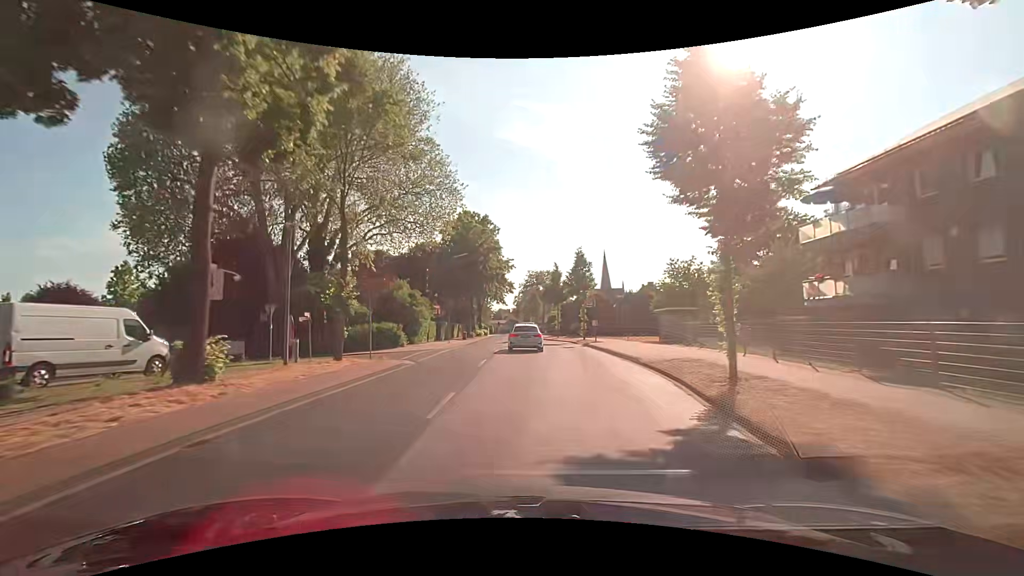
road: secondary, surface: asphalt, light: Day
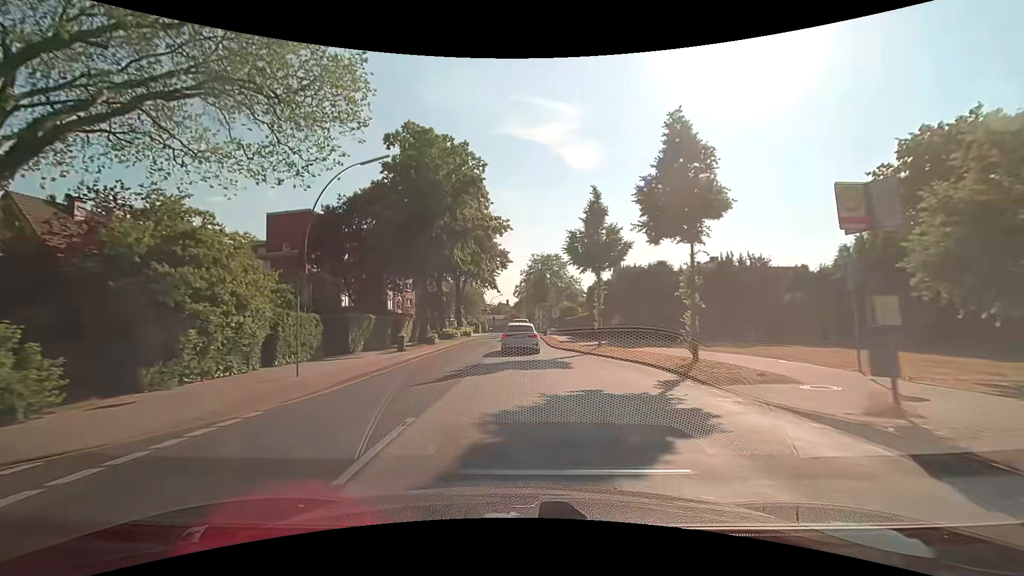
(+0.4, +30.5) m; 0°
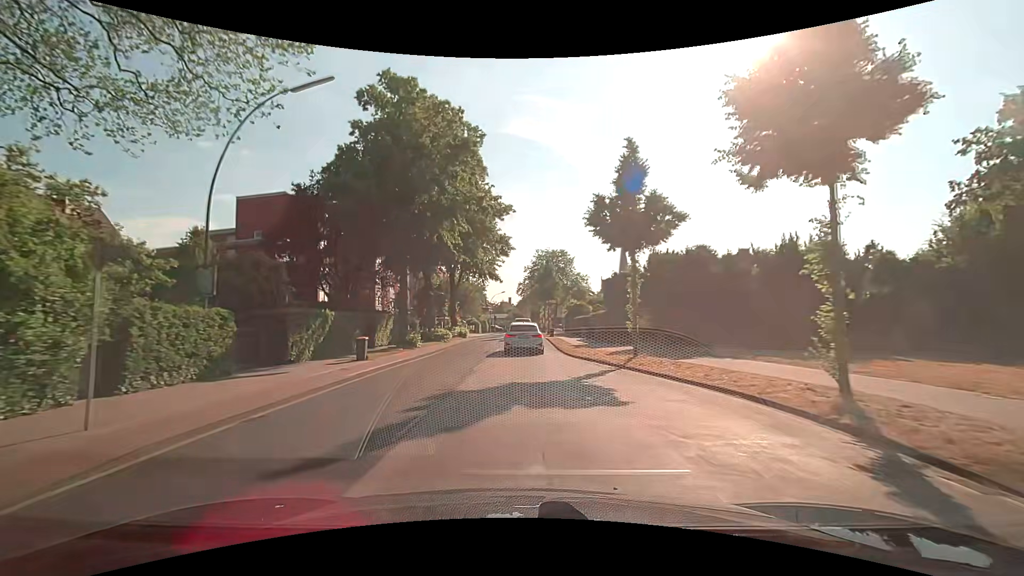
(0.0, +7.4) m; 0°
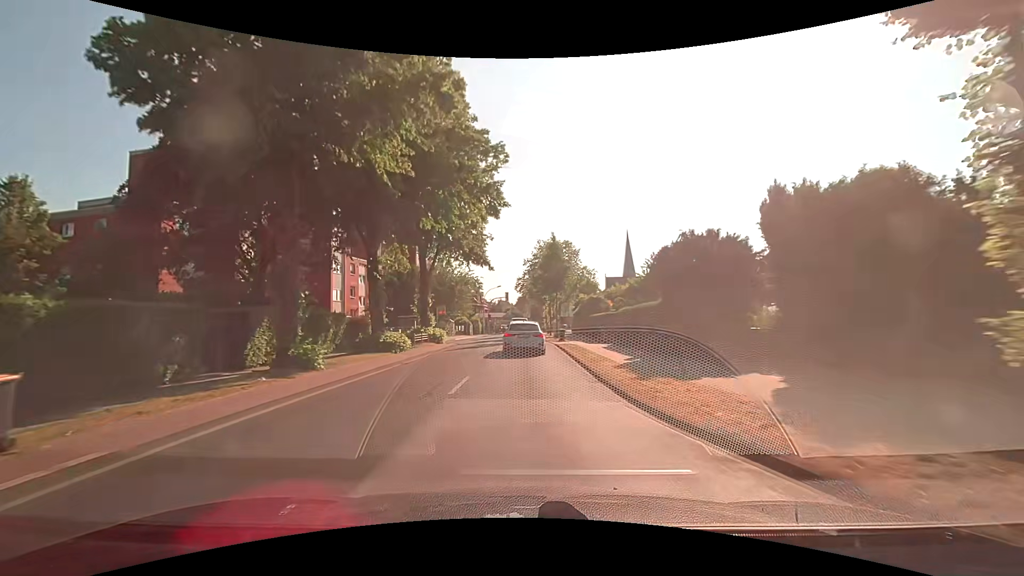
(-0.1, +14.5) m; 0°
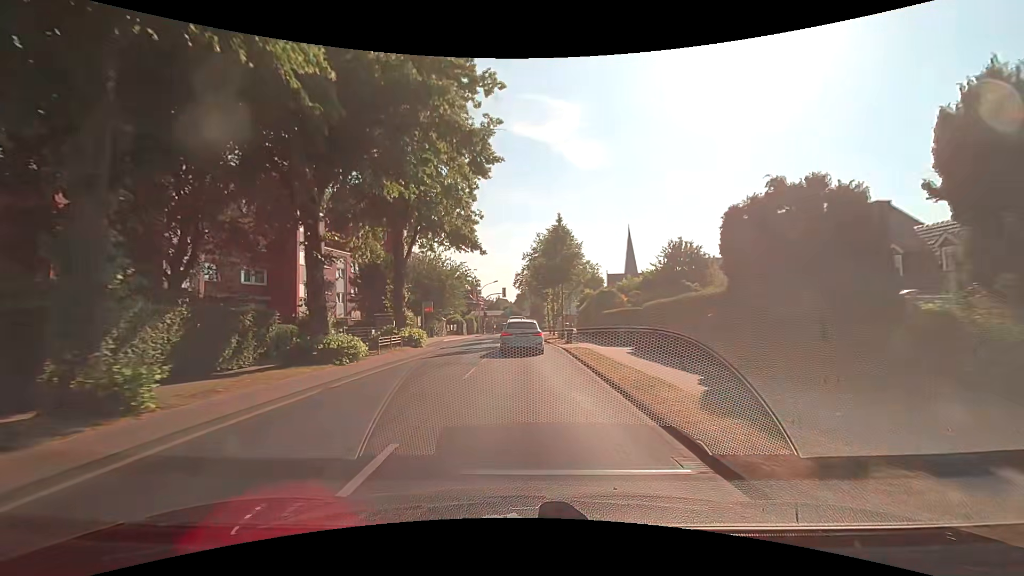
(0.0, +7.1) m; -1°
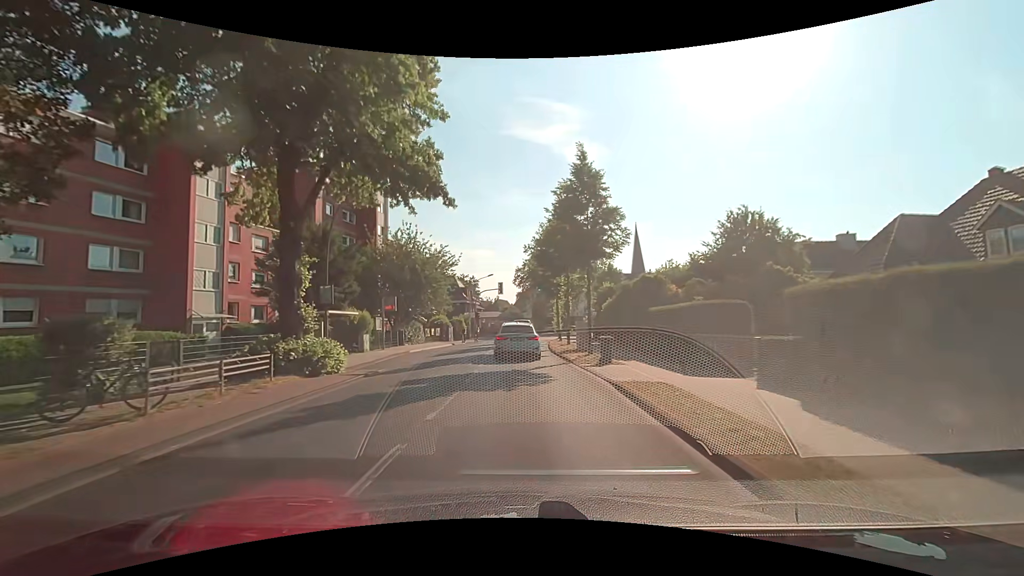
(+0.1, +13.7) m; +1°
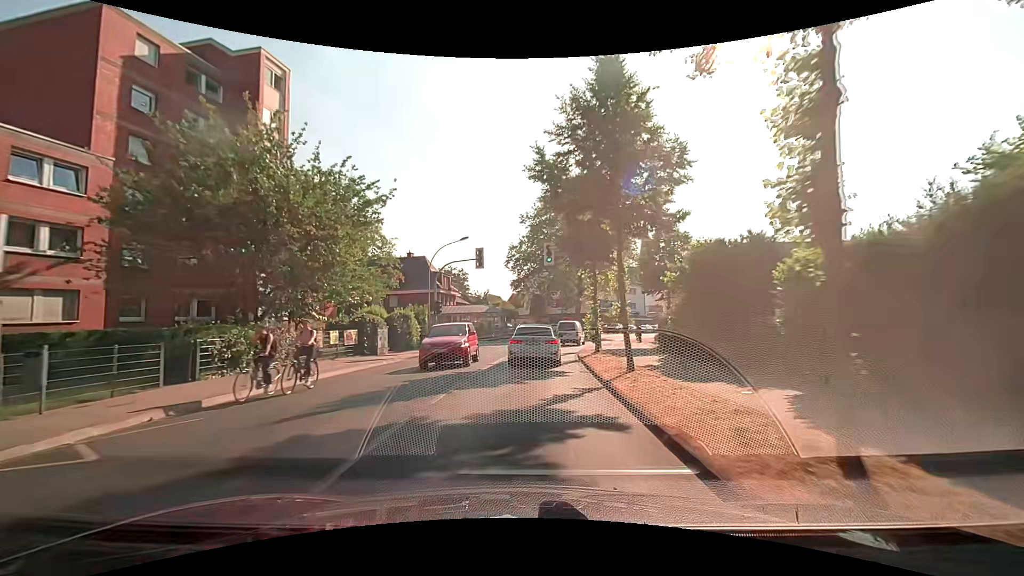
(-0.4, +25.4) m; -1°
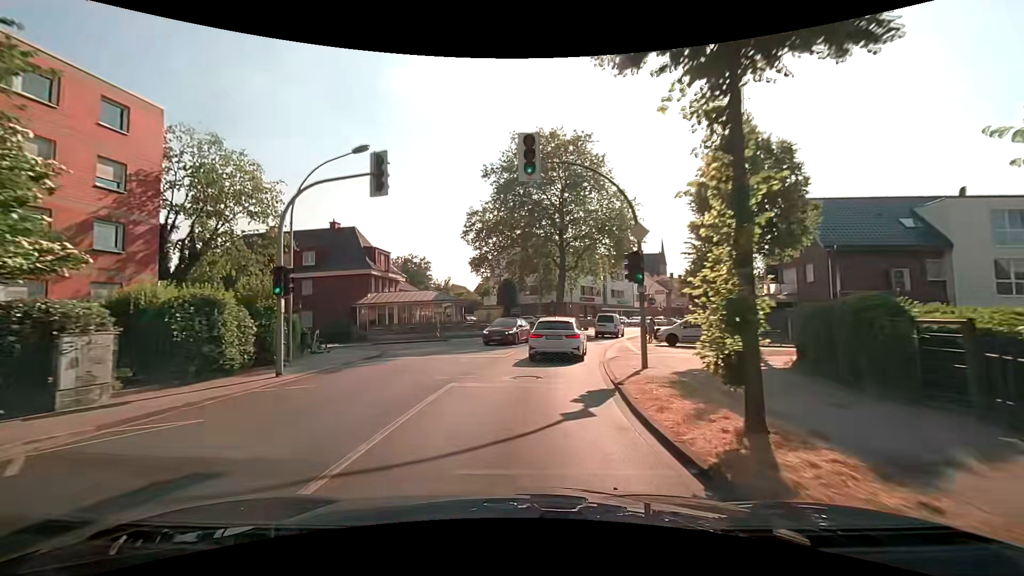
(+0.6, +17.4) m; +3°
(0, +10) (+1, +20) (+3, +30) (+6, +39) (+10, +49) (+15, +58) (+19, +66) (+24, +75) (+30, +83) (+36, +91) m
